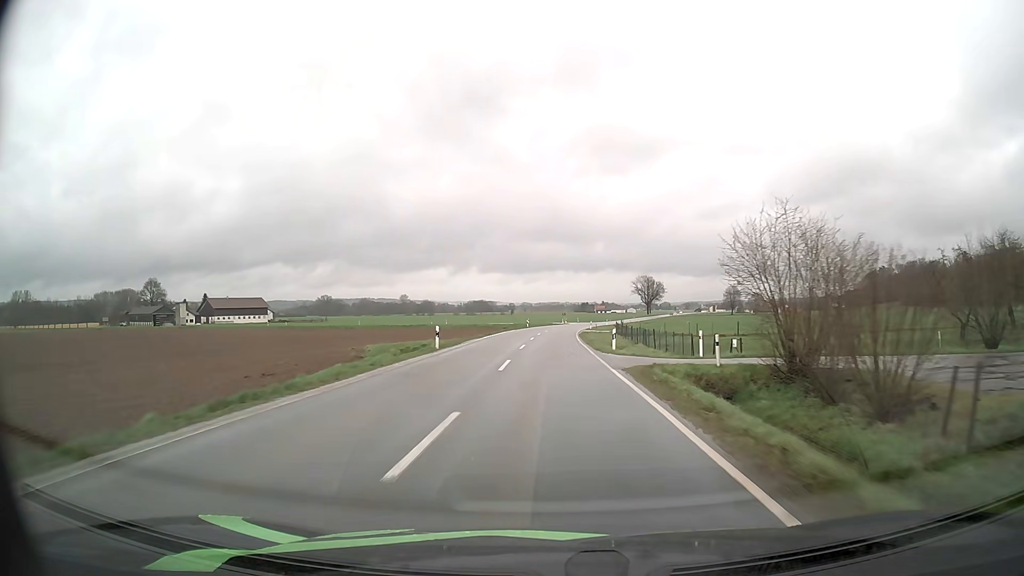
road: secondary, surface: asphalt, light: Day
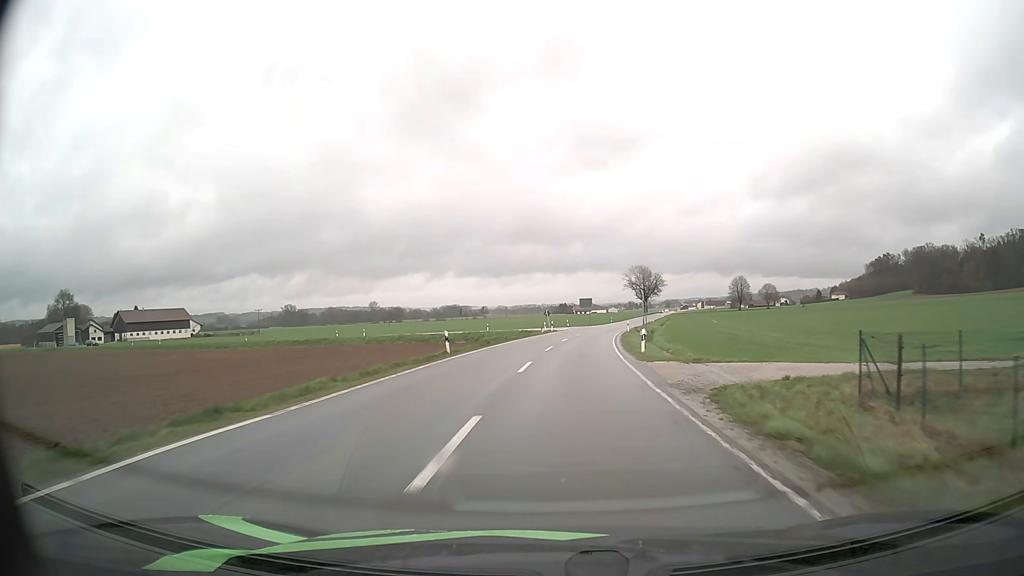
(+0.6, +56.7) m; +2°
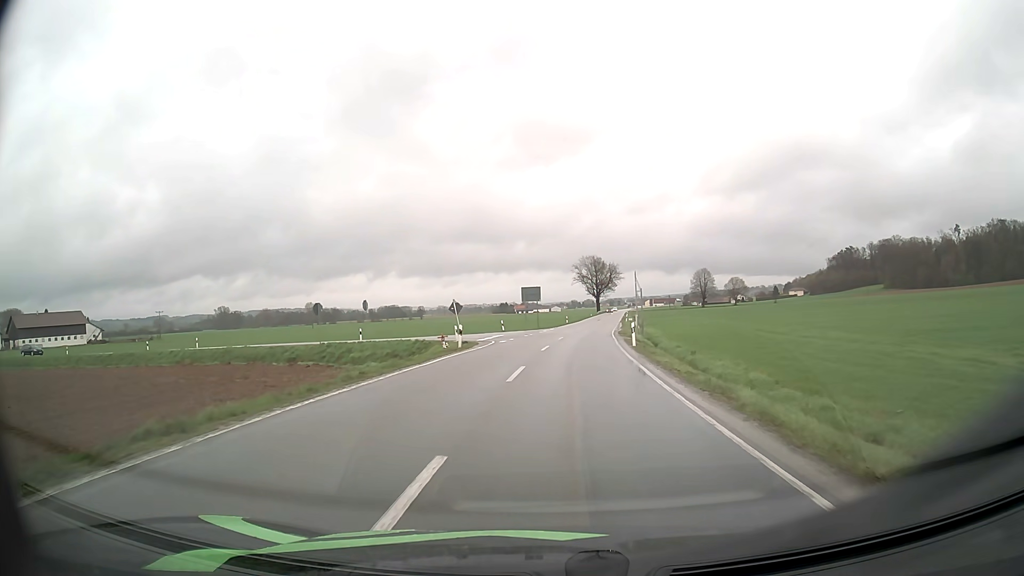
(+1.5, +36.8) m; +5°
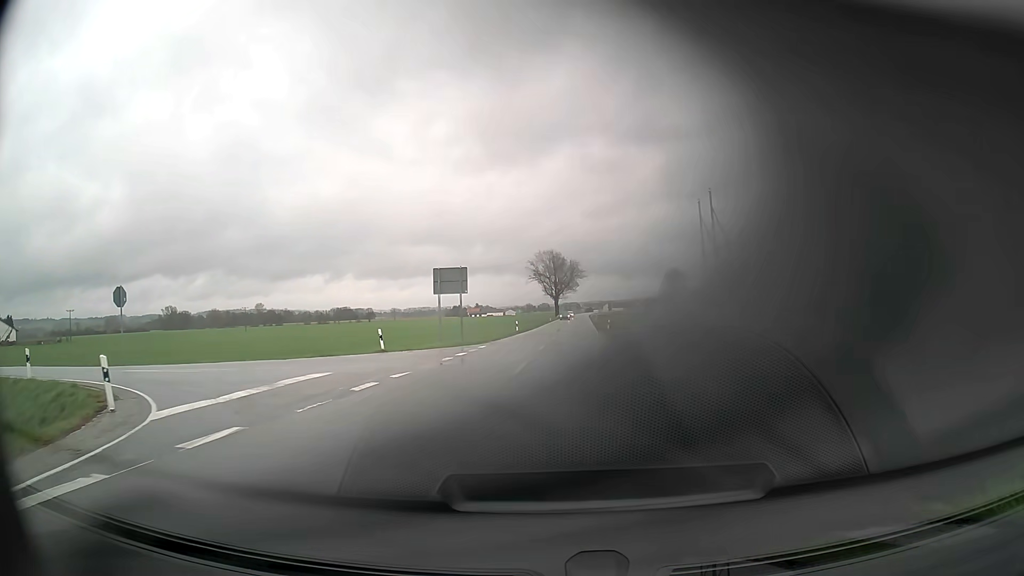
(+1.1, +30.5) m; +4°
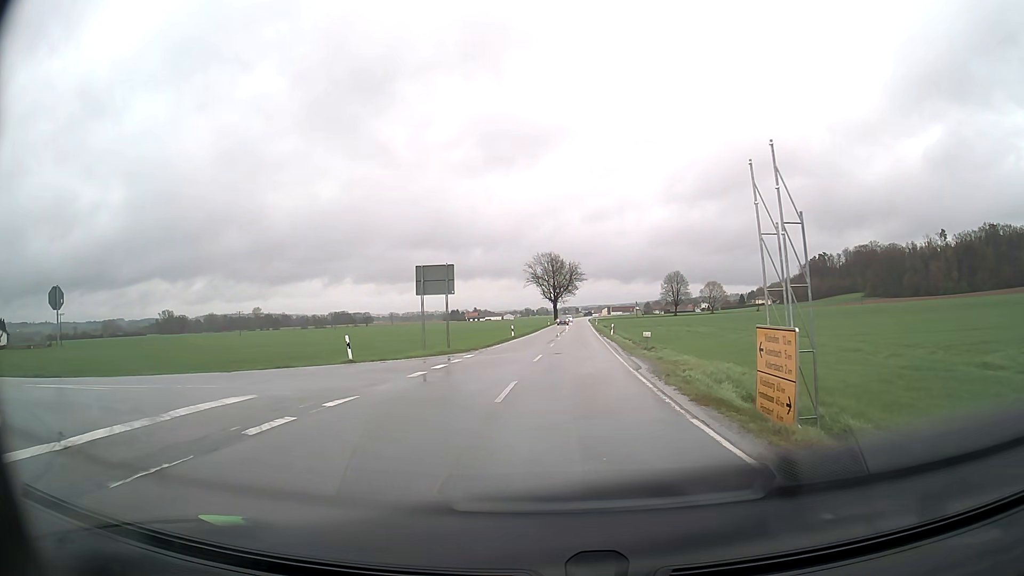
(0.0, +4.7) m; 0°
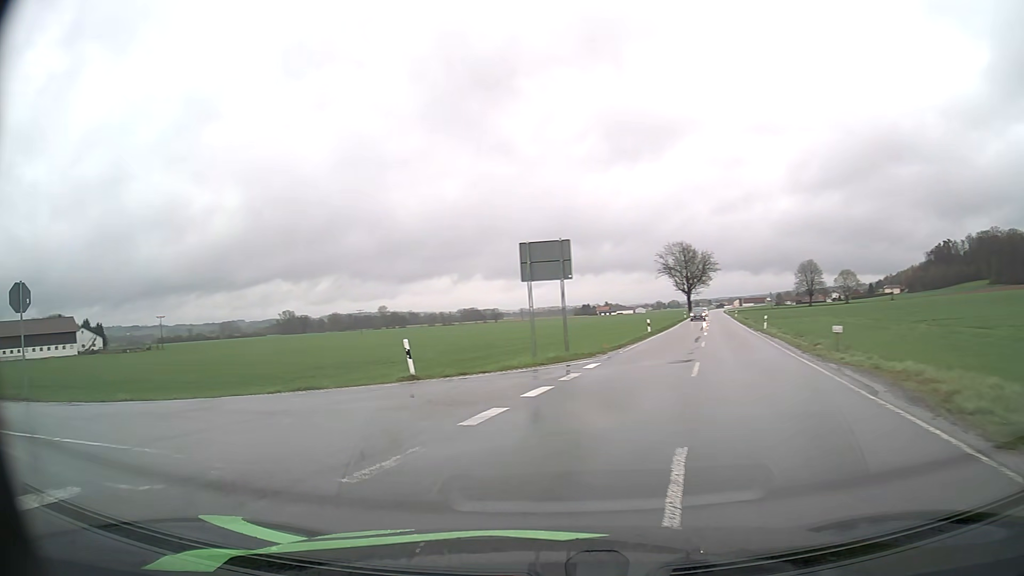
(-0.5, +8.4) m; -12°
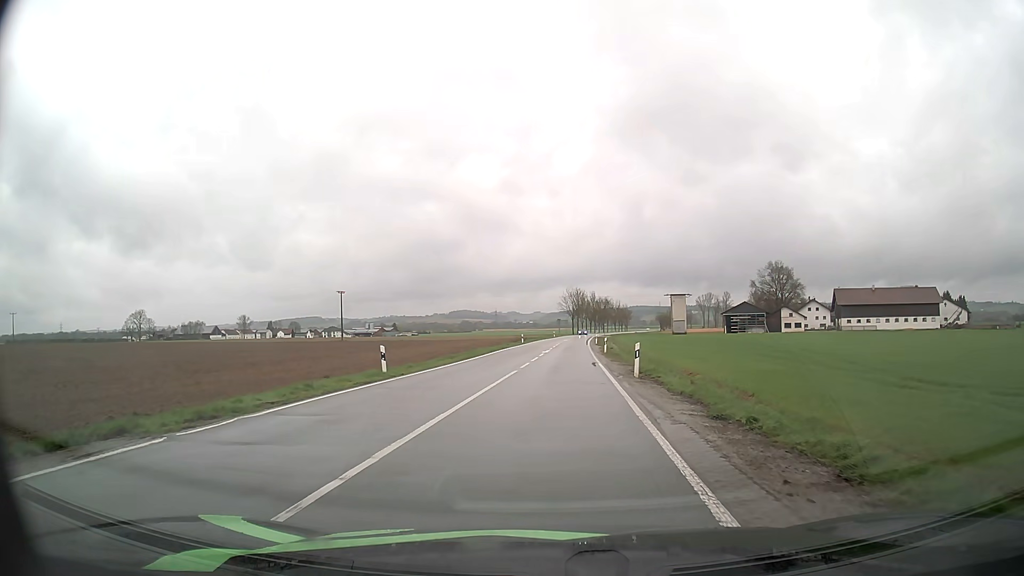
(-13.9, +12.8) m; -74°
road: tertiary
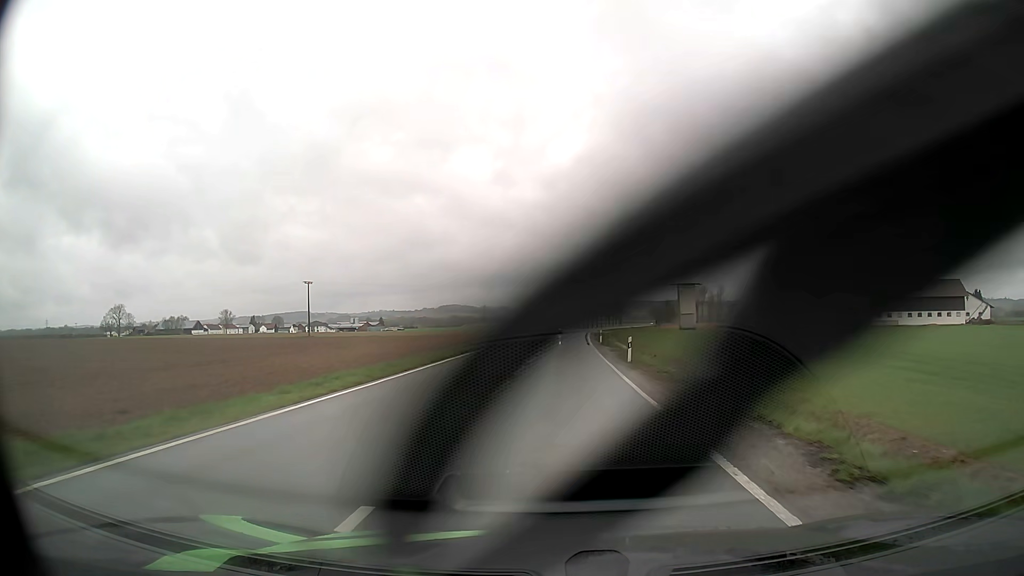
(+0.1, +18.9) m; +1°
(0, +10) (0, +20) (+1, +30) (+1, +40) (+1, +50) (+2, +60) (+2, +70) (+2, +80) (+3, +90) (+4, +100) m
